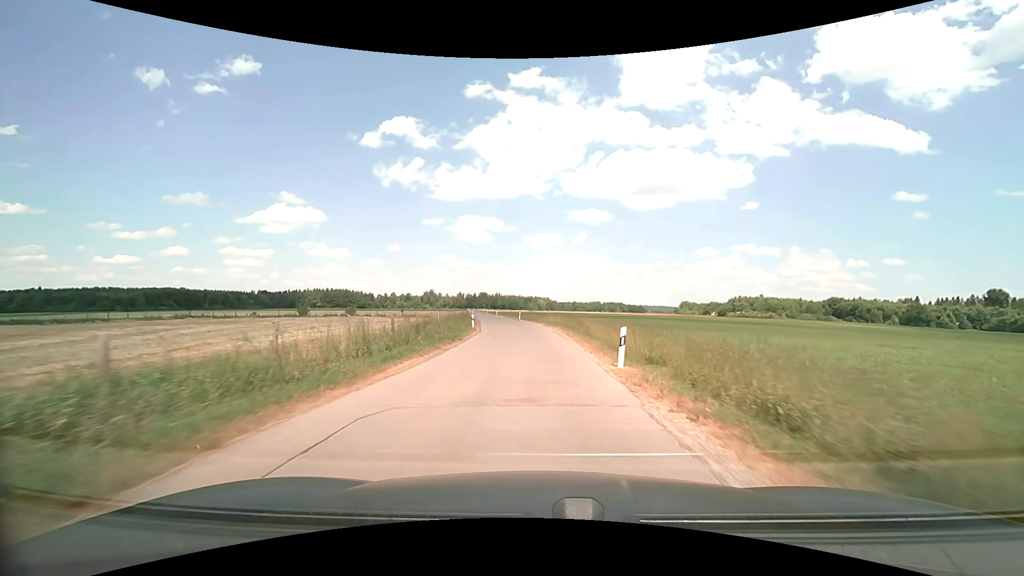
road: unclassified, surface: asphalt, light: Day
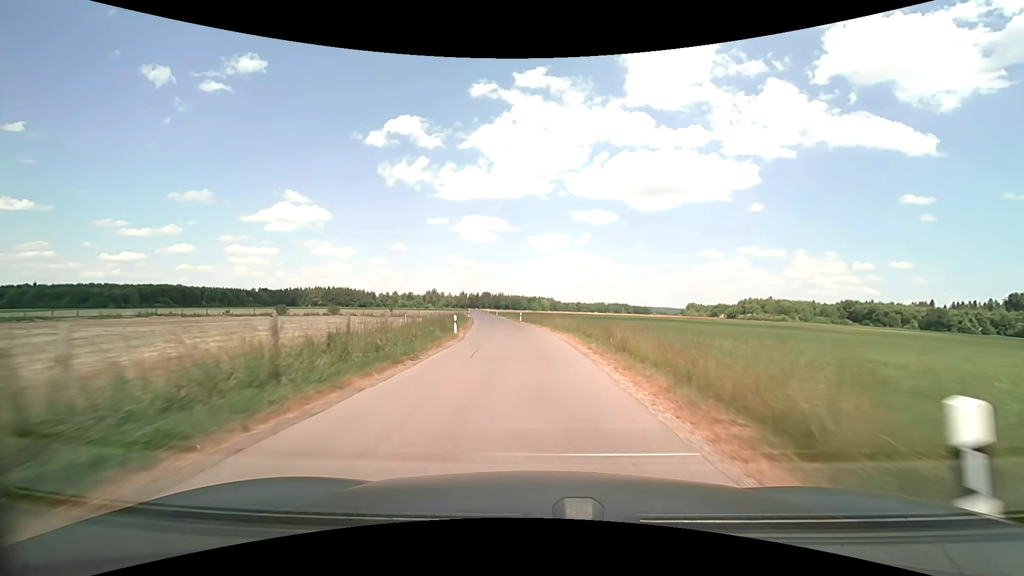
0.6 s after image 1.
(-0.1, +9.6) m; -1°
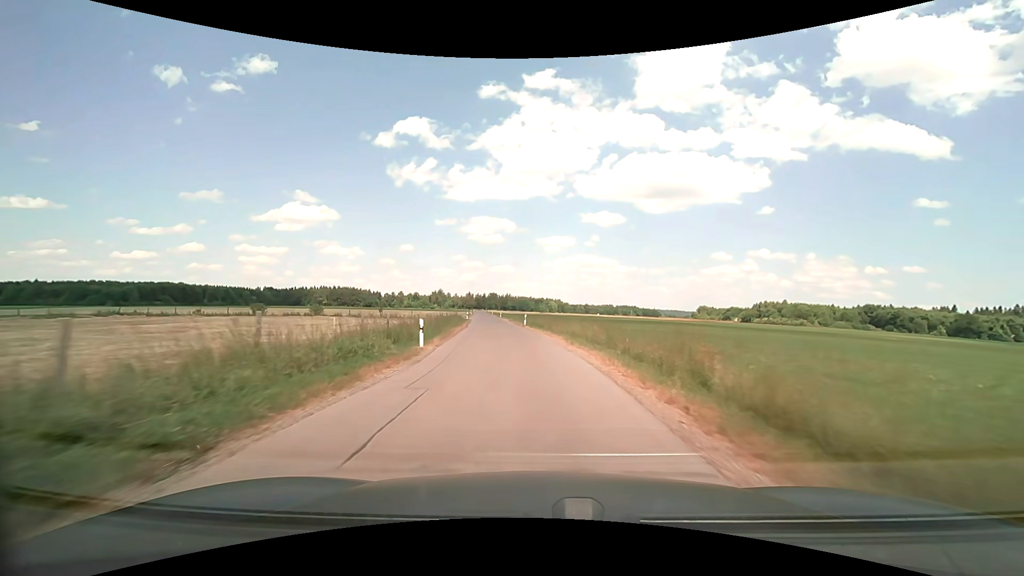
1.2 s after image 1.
(-0.1, +9.8) m; -1°
(0, +10) (-1, +20) (-1, +30) (-2, +40) (-4, +50) (-5, +60) (-6, +70) (-7, +80) (-8, +90) (-9, +100) m
